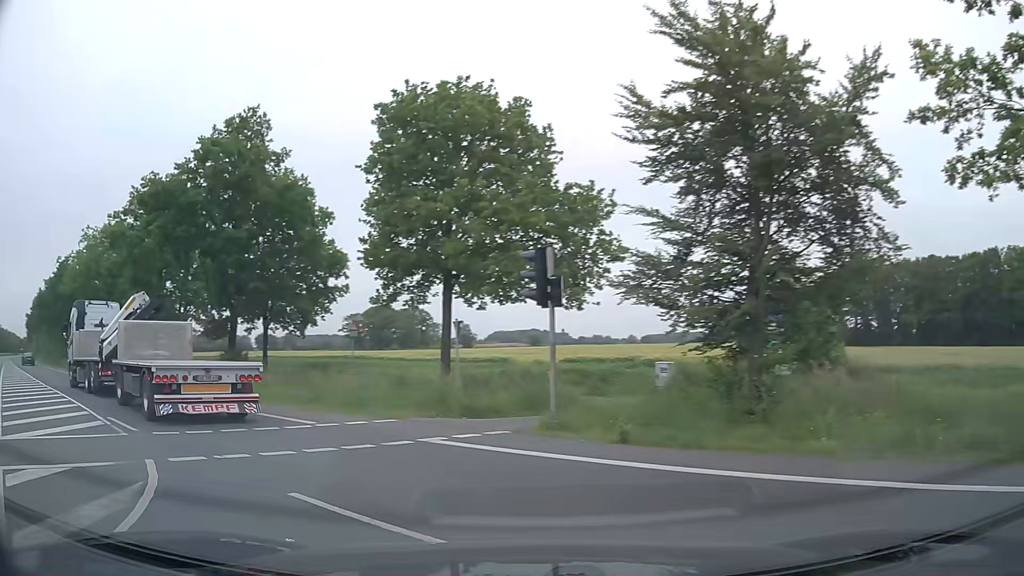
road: secondary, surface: asphalt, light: Day
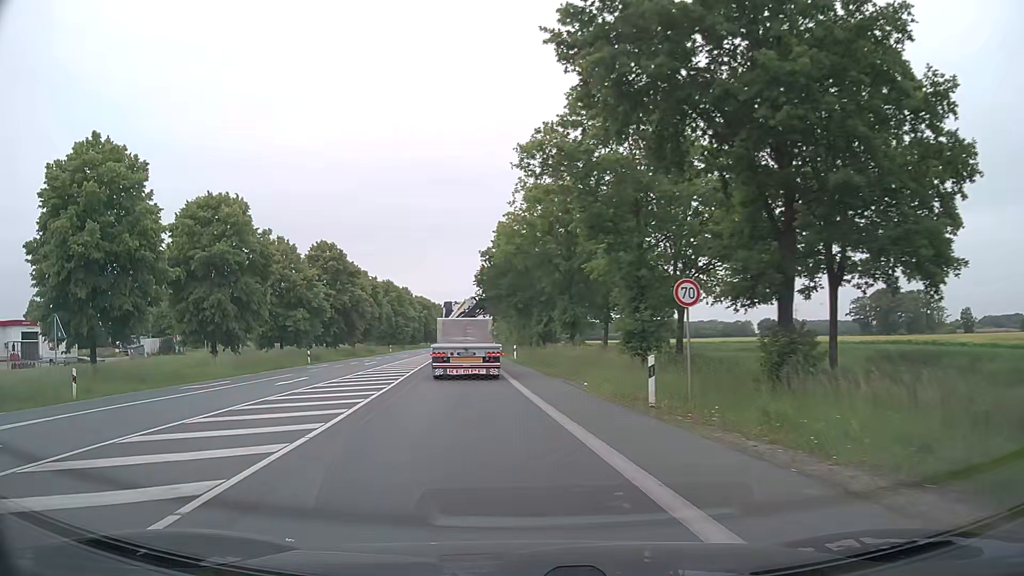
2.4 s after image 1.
(-7.5, +15.4) m; -42°
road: primary
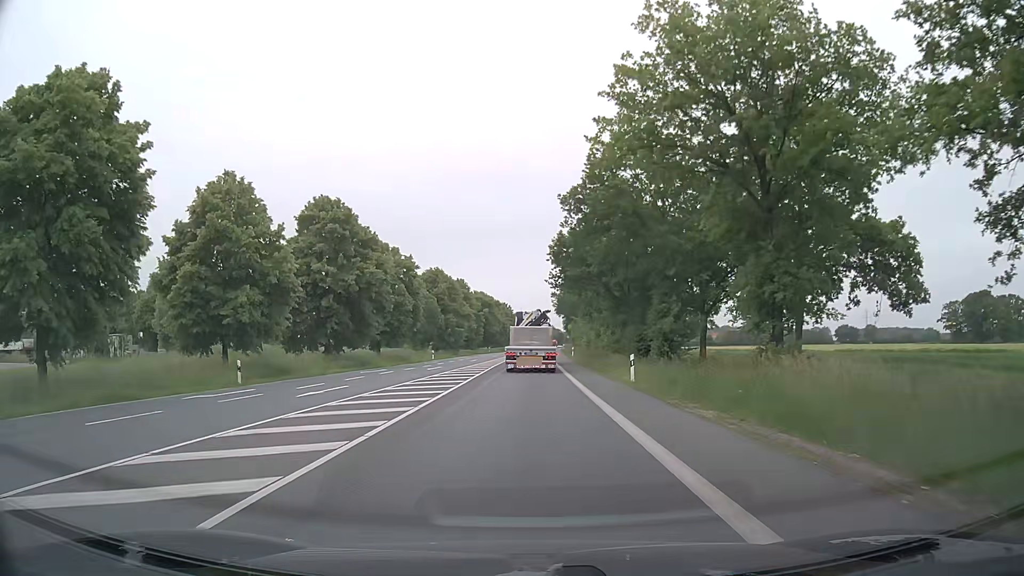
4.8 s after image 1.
(-2.4, +25.8) m; -5°
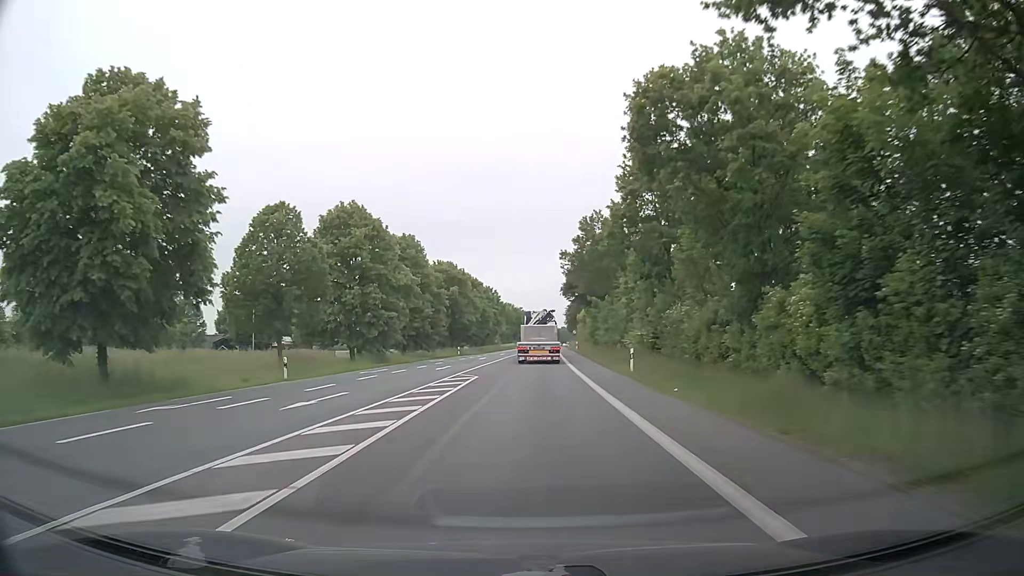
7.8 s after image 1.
(-0.3, +45.1) m; 0°
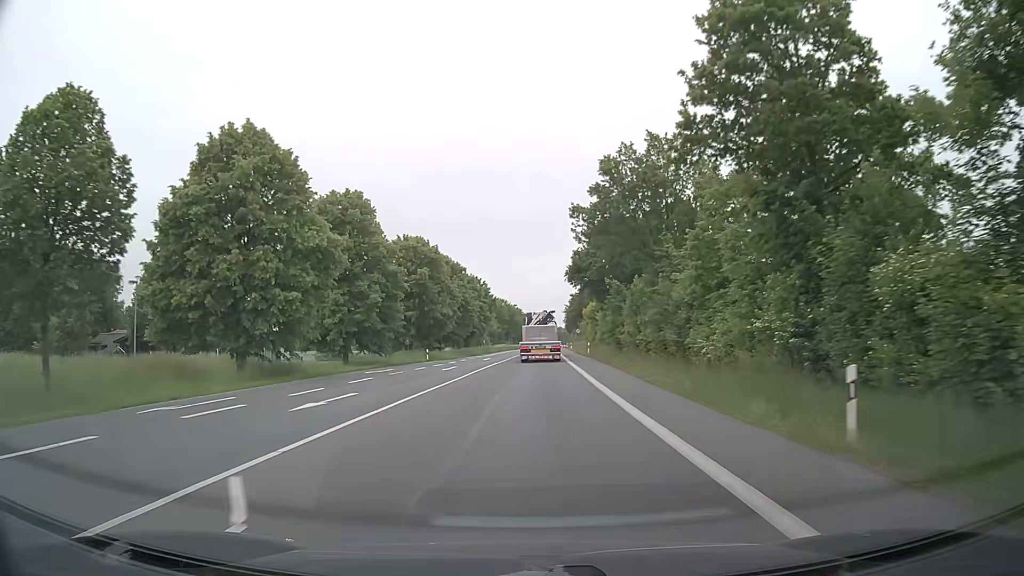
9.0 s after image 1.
(0.0, +20.6) m; +1°
(0, +10) (0, +20) (0, +30) (0, +40) (0, +50) (+1, +60) (+1, +70) (+1, +80) (+2, +90) (+2, +100) m
